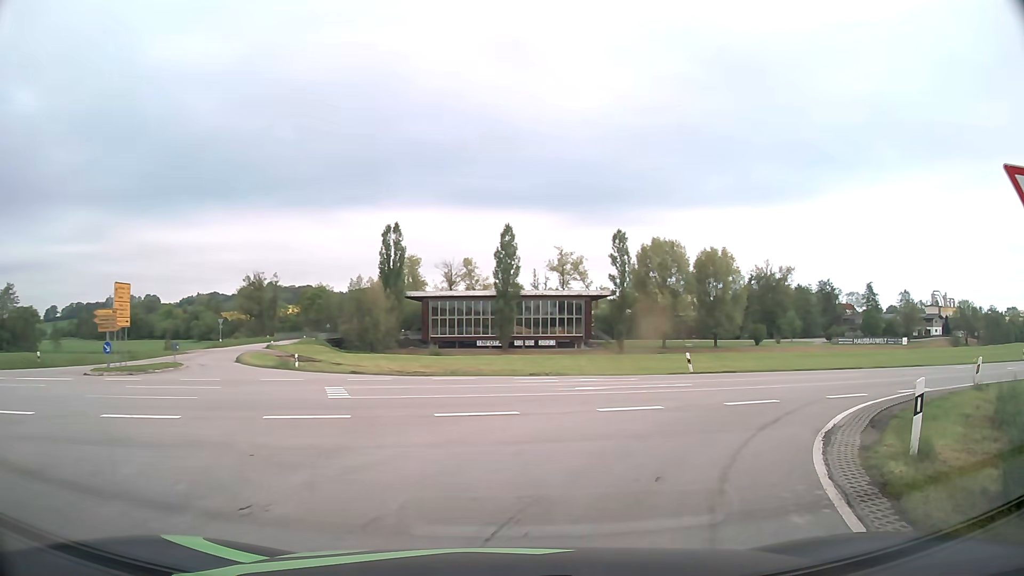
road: secondary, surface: asphalt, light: Day
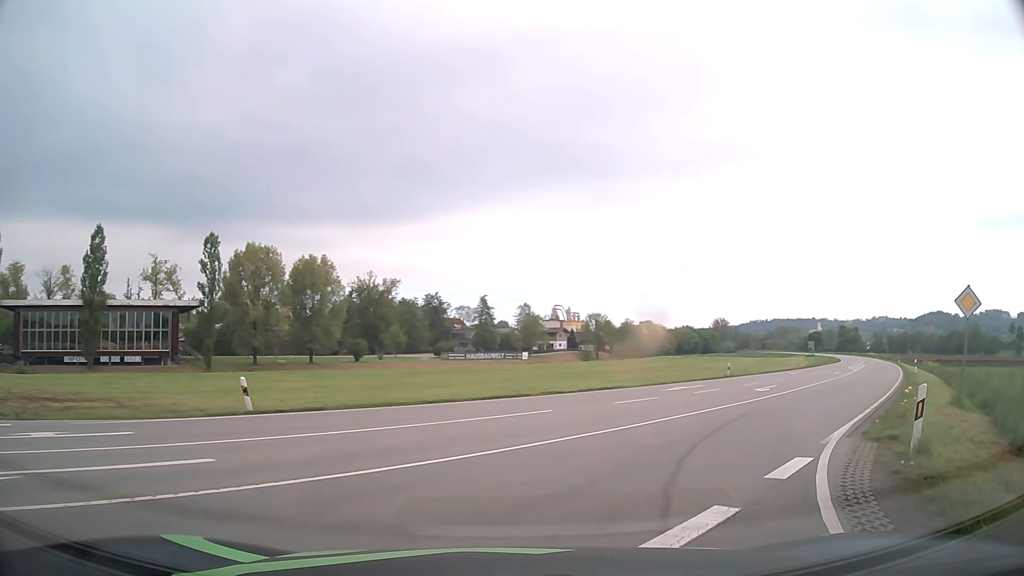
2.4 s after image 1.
(+3.2, +11.4) m; +34°
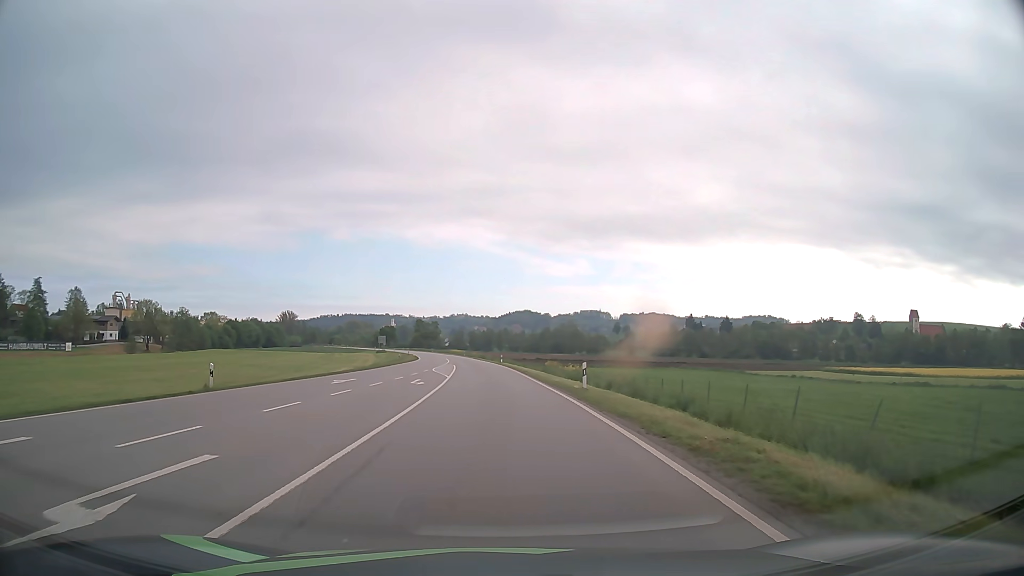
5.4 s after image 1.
(+9.2, +20.0) m; +36°
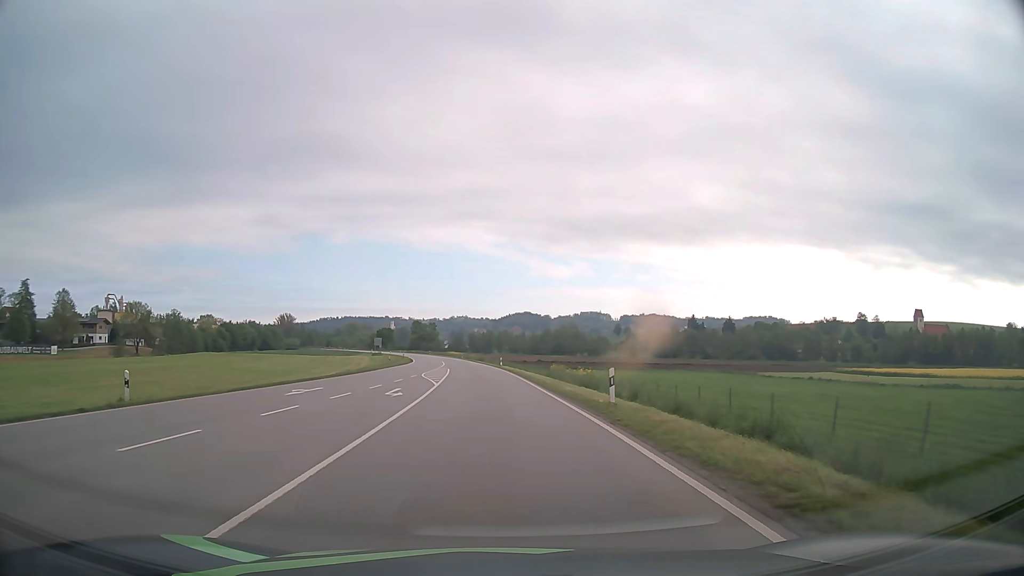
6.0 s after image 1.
(0.0, +6.2) m; 0°
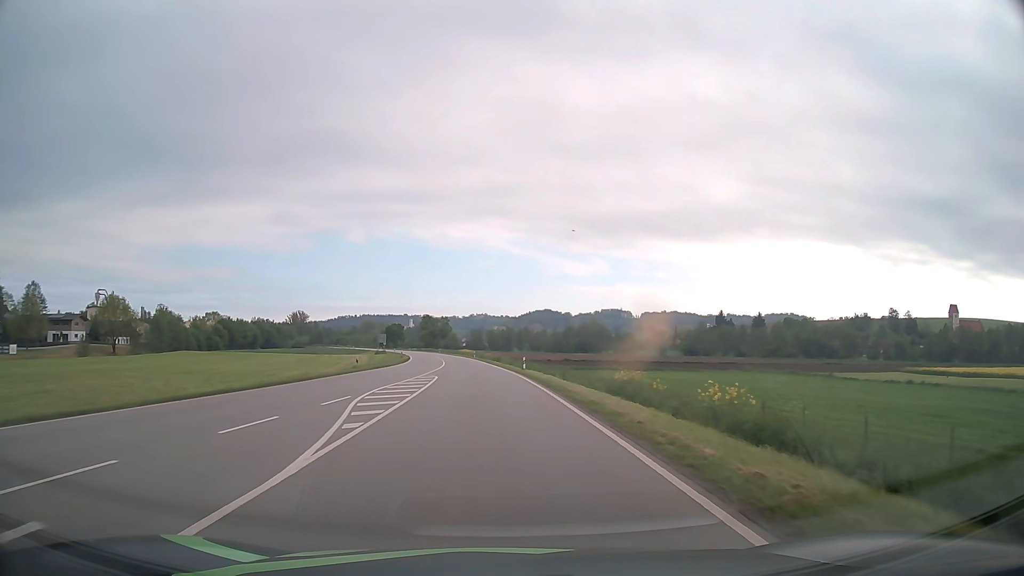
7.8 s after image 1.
(-0.3, +22.3) m; -2°
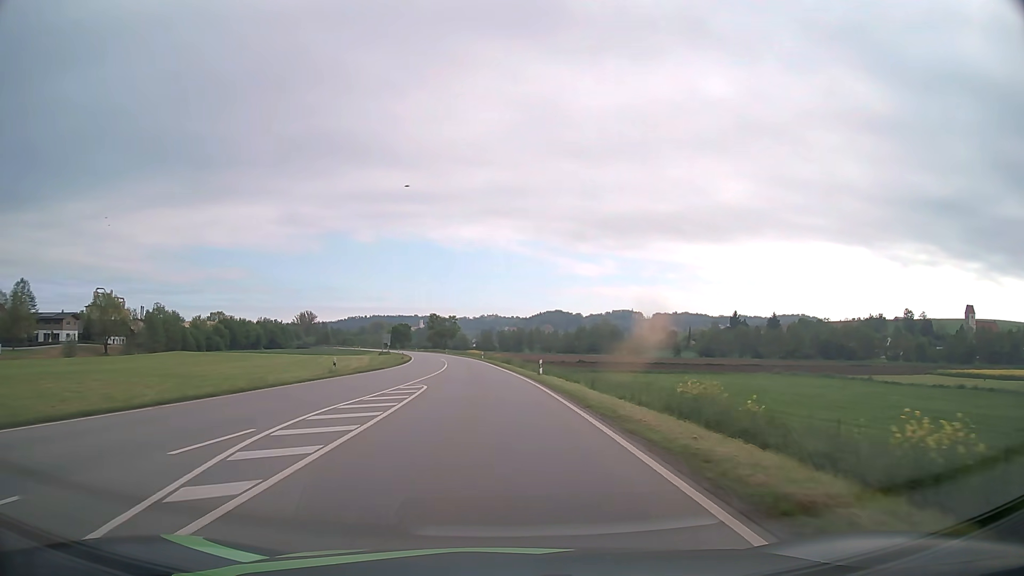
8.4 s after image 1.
(-0.1, +8.6) m; -1°
